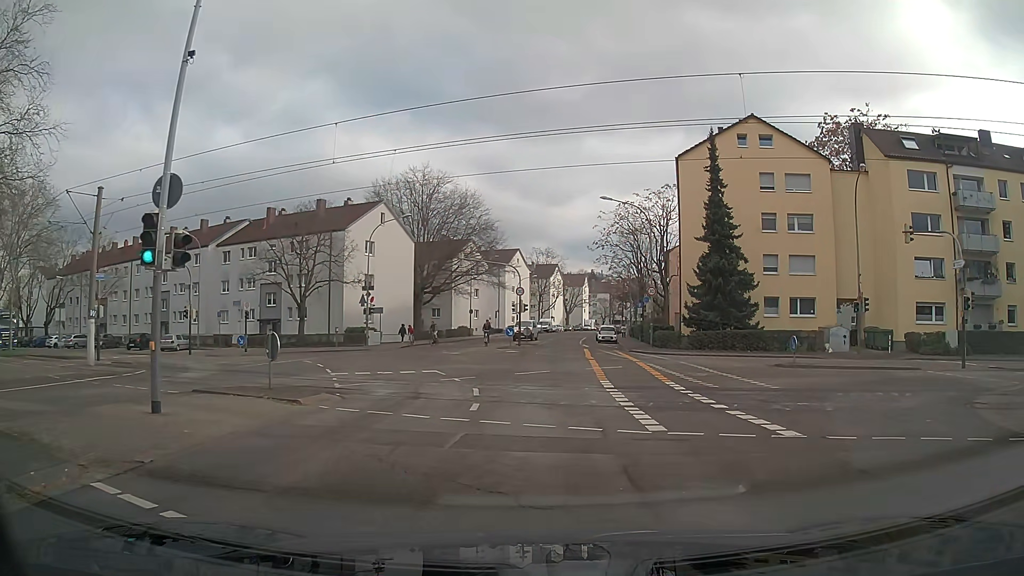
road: tertiary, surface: asphalt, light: Day
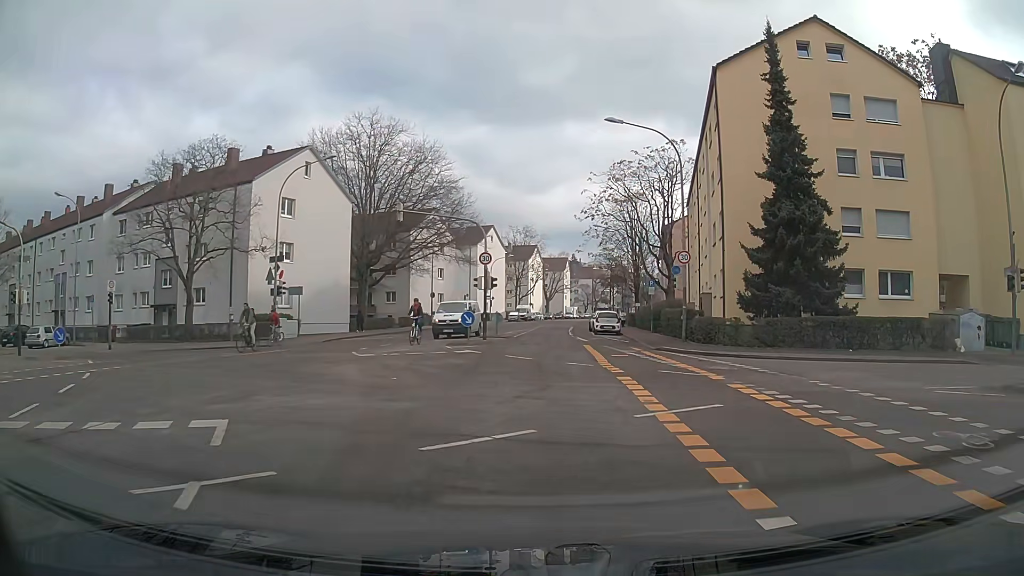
(+0.4, +15.5) m; +3°
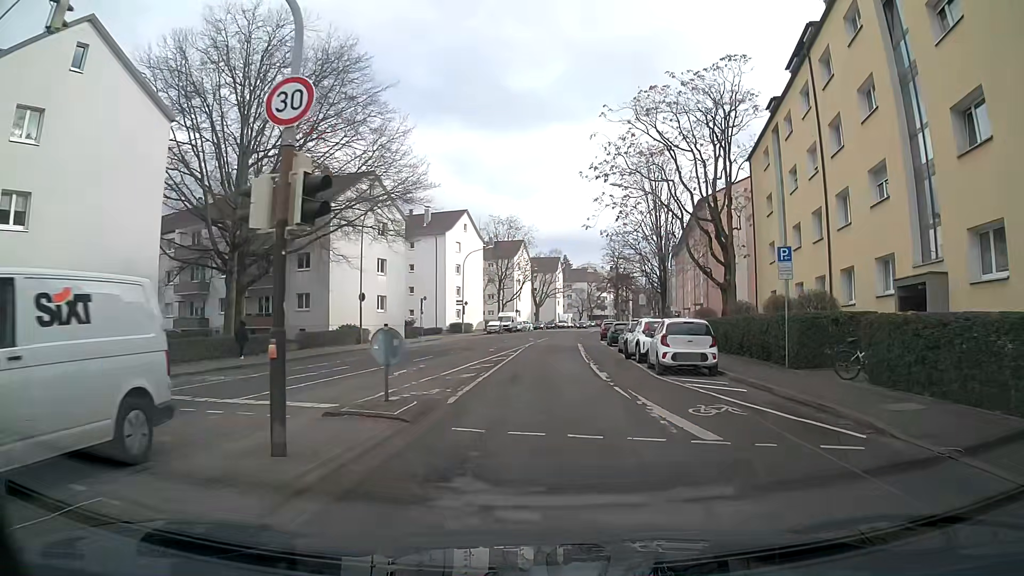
(0.0, +24.3) m; +1°
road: residential
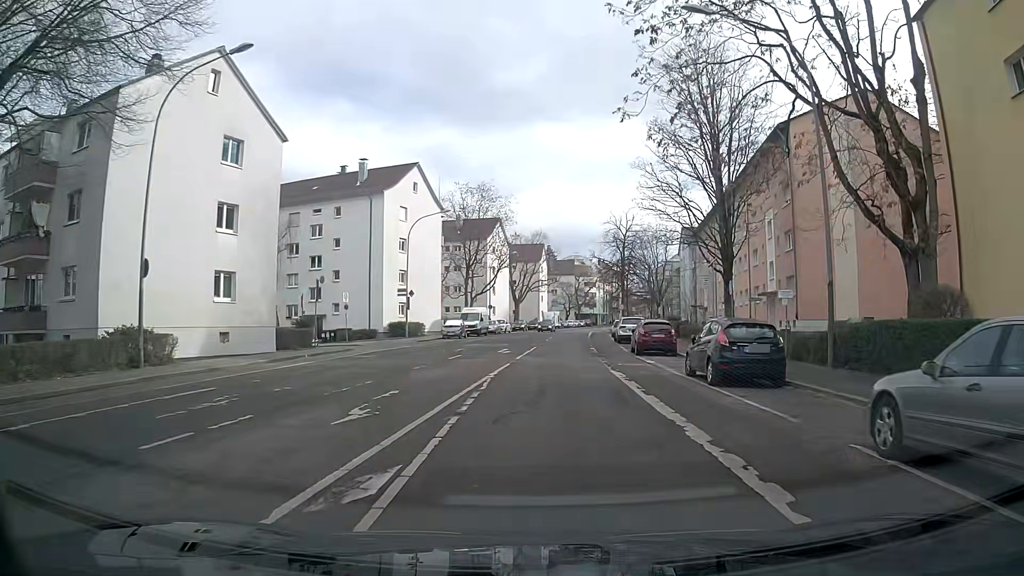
(+0.4, +24.5) m; +2°
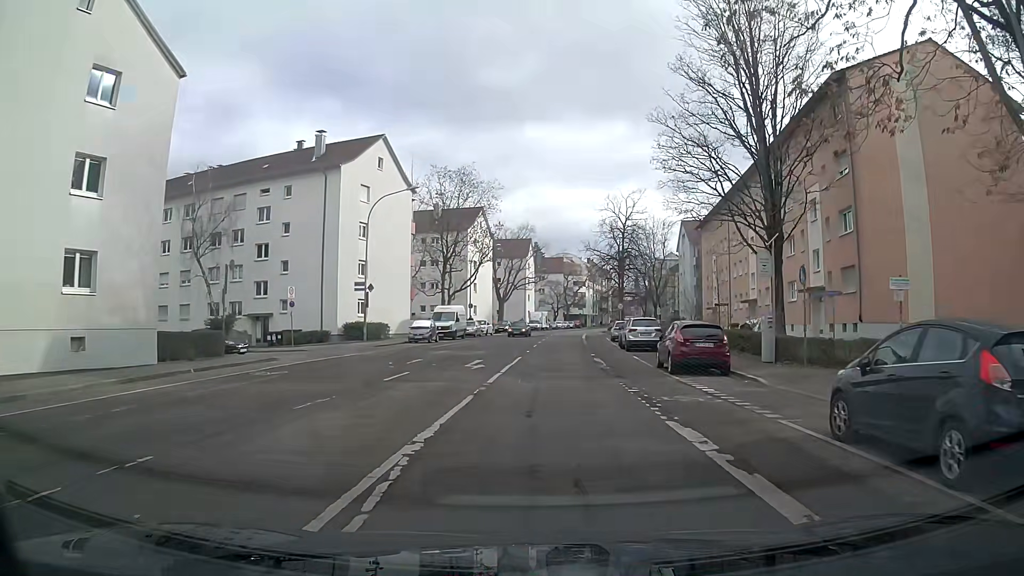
(-0.1, +9.2) m; 0°
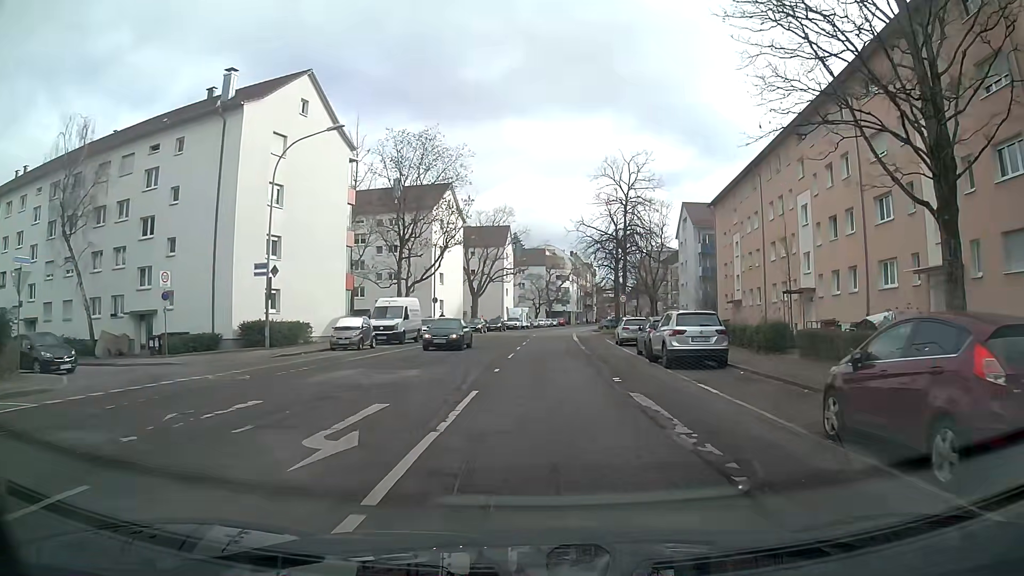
(+0.3, +13.5) m; +2°
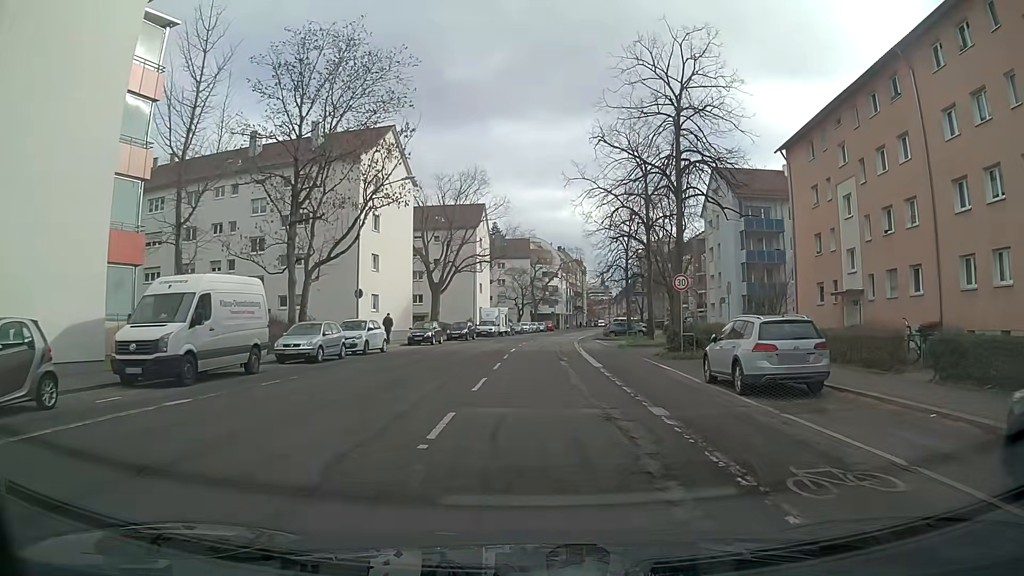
(+0.5, +22.6) m; +2°
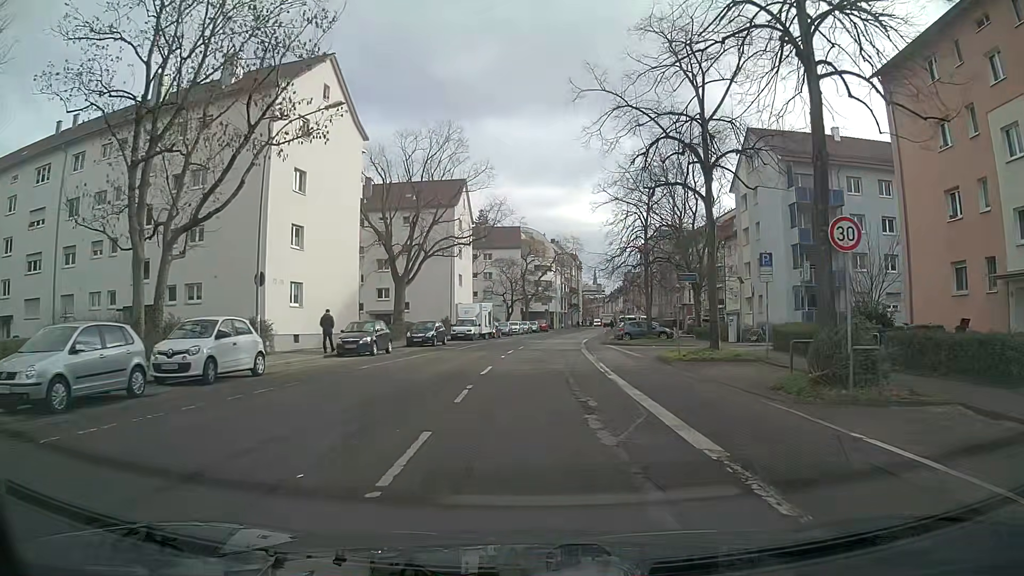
(+0.1, +14.0) m; +1°
(0, +10) (0, +20) (+1, +30) (+1, +40) (+2, +50) (+3, +60) (+5, +70) (+6, +80) (+8, +90) (+9, +99) m
